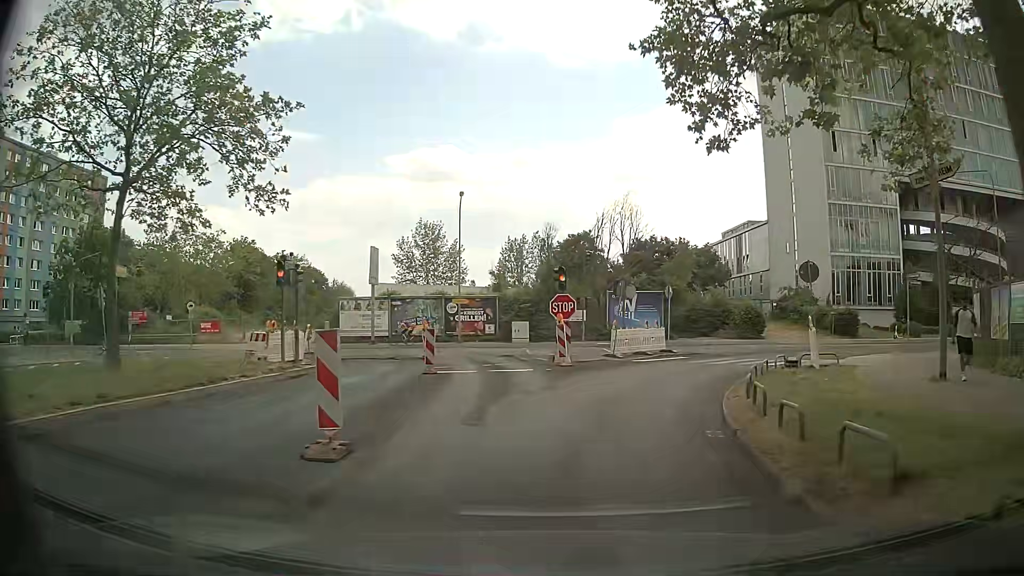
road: secondary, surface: asphalt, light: Day
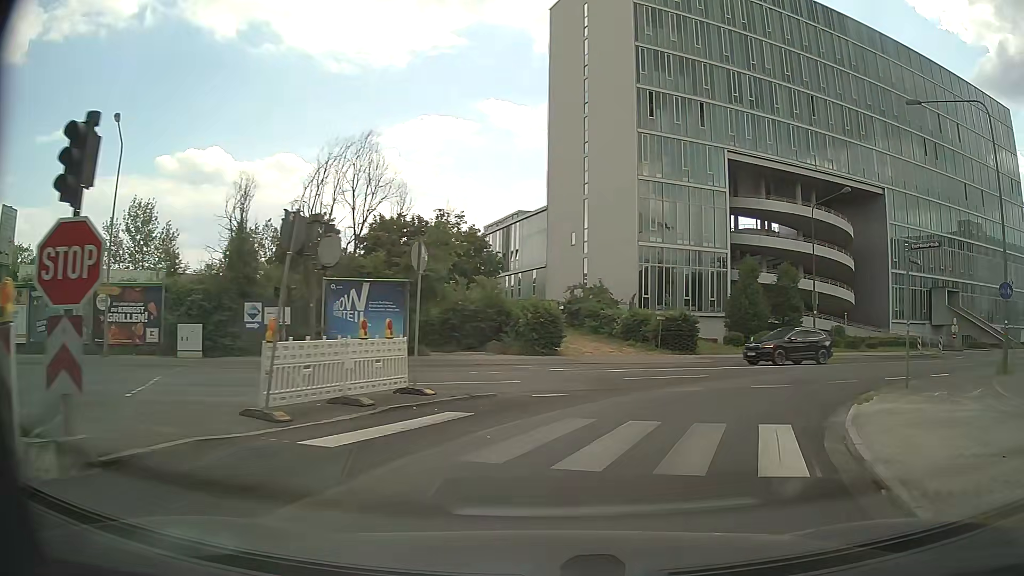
(+2.3, +16.8) m; +21°
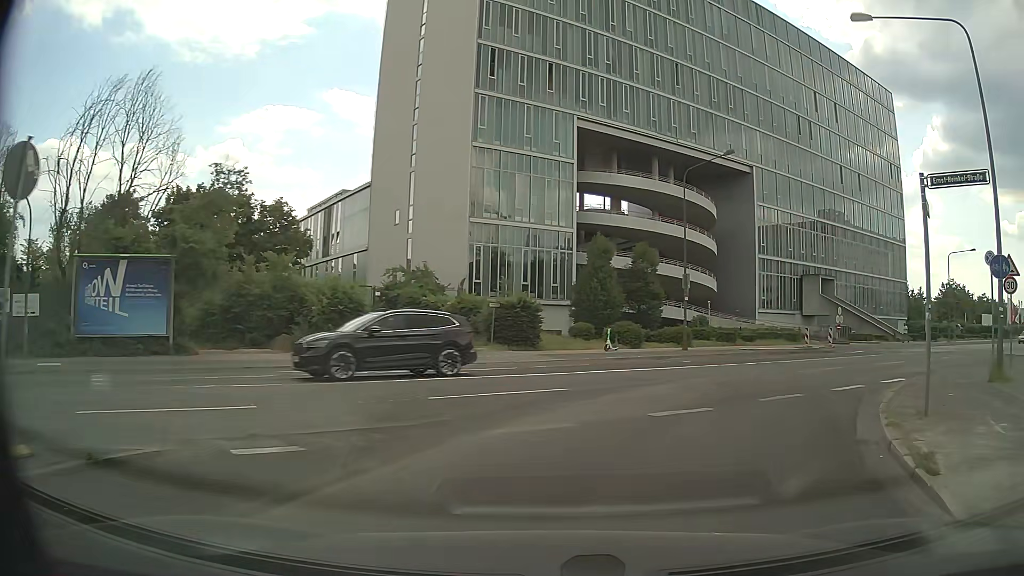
(+0.9, +7.5) m; +14°
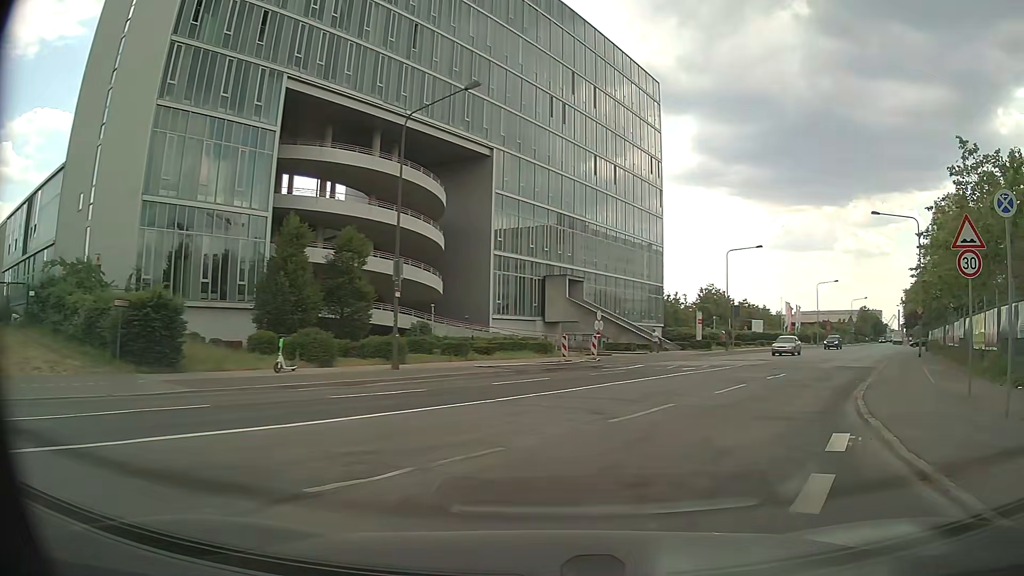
(+2.0, +10.5) m; +23°
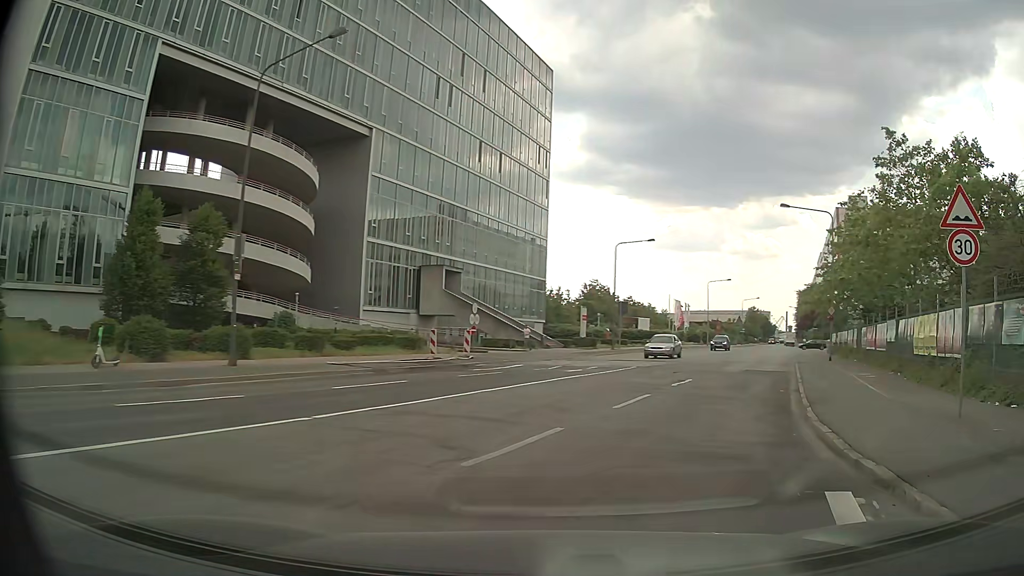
(+0.3, +3.9) m; +10°
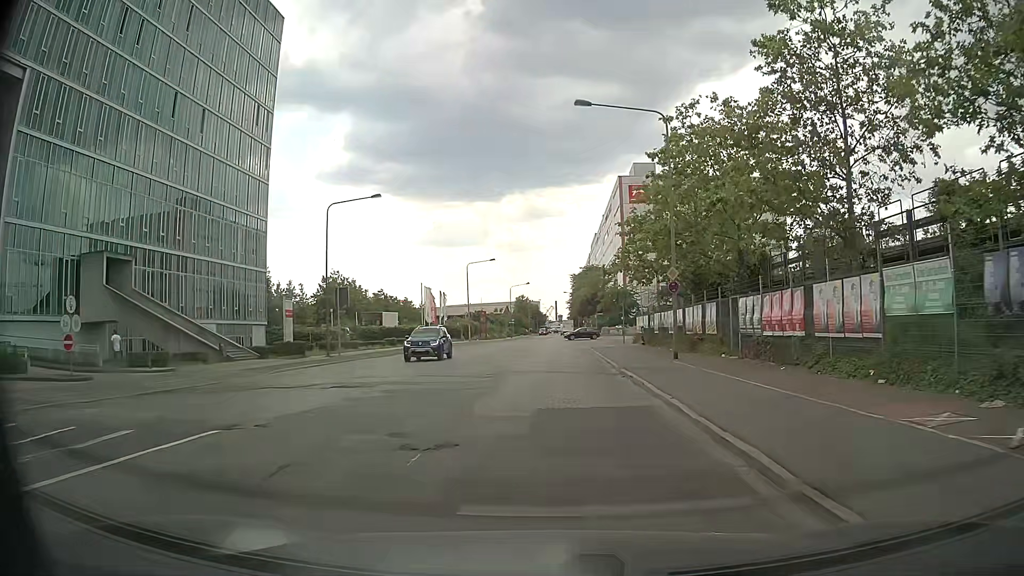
(+4.8, +18.0) m; +22°
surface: sett
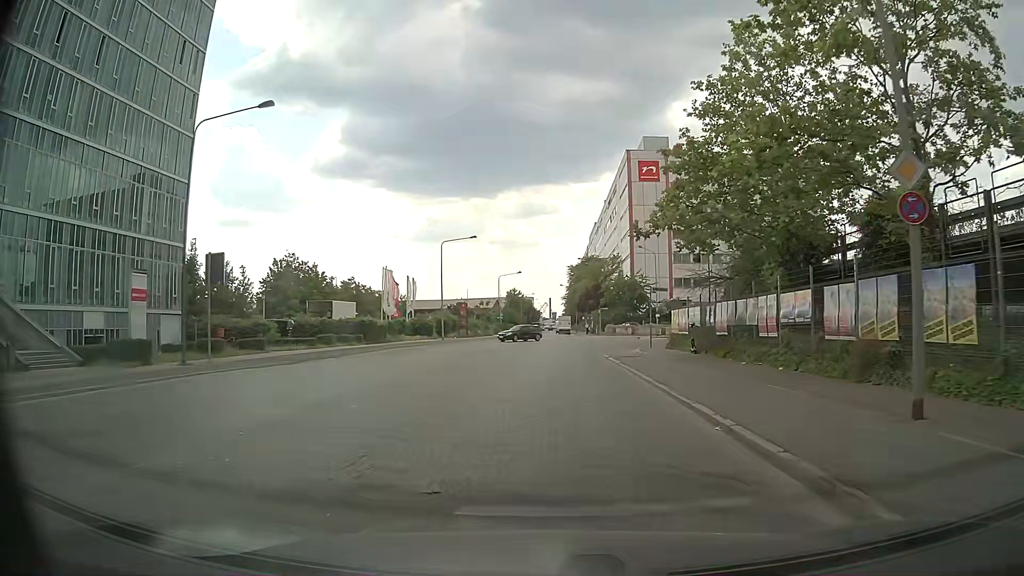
(-0.3, +17.2) m; -1°
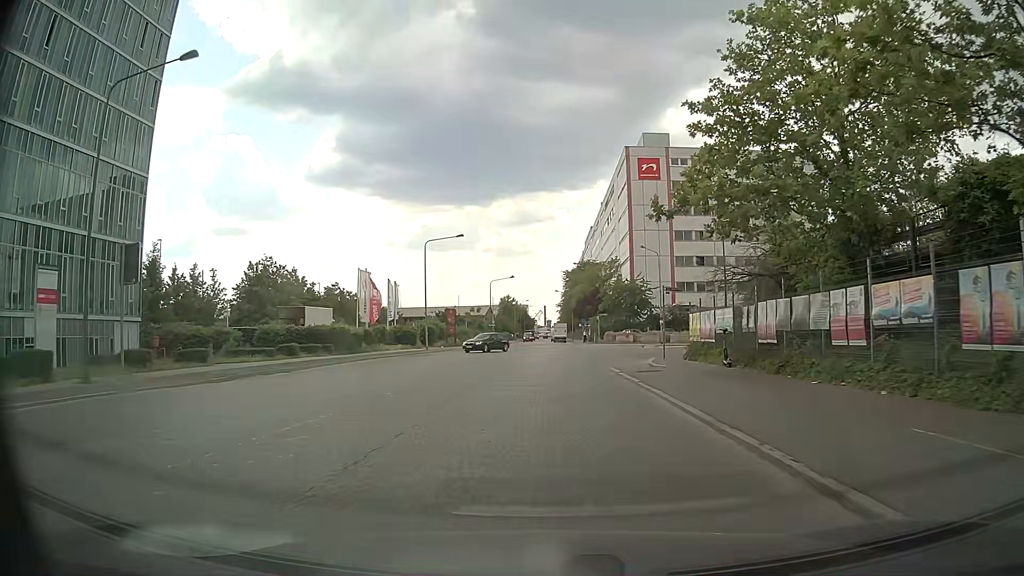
(+0.1, +6.1) m; +1°
(0, +10) (0, +20) (0, +30) (0, +40) (+1, +50) (+1, +60) (+1, +70) (+1, +80) (0, +90) (0, +100) m
